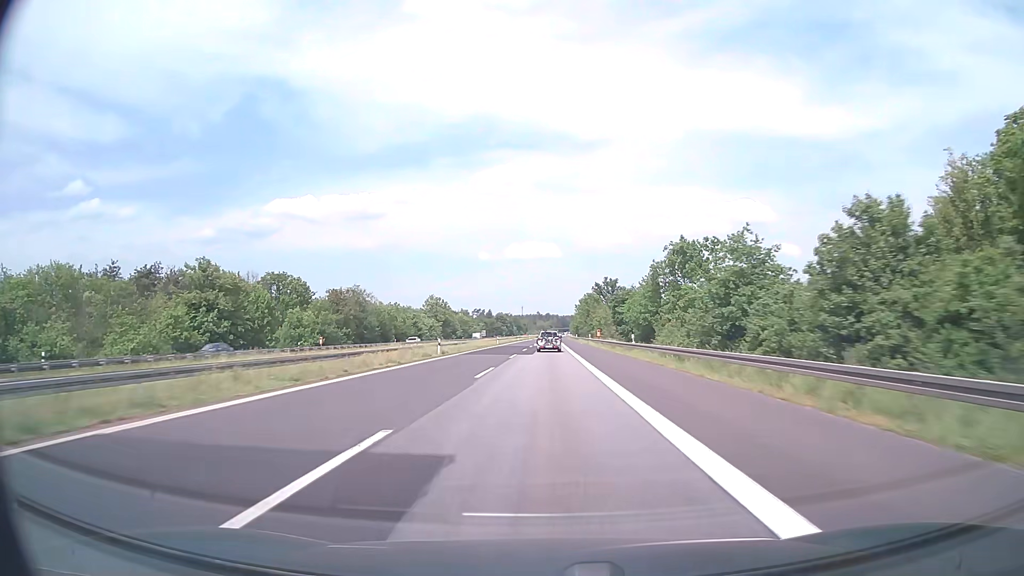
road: motorway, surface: asphalt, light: Day
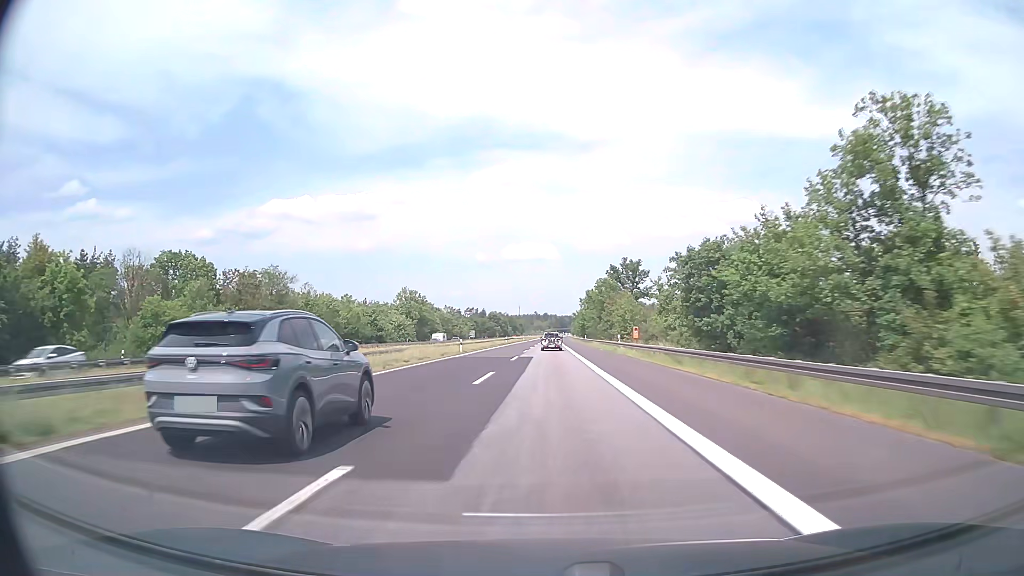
(+0.1, +38.1) m; 0°
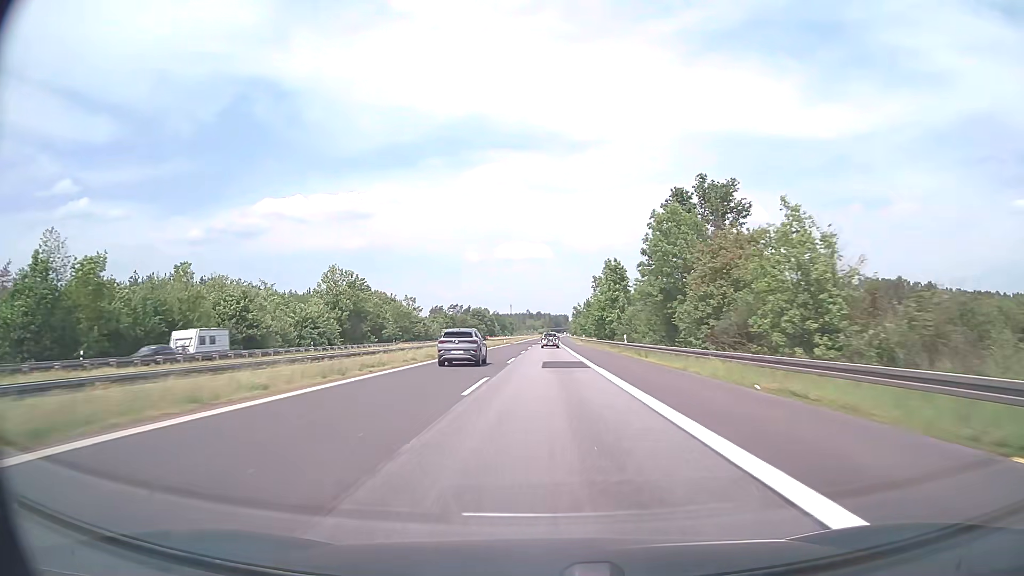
(+0.2, +57.1) m; +1°
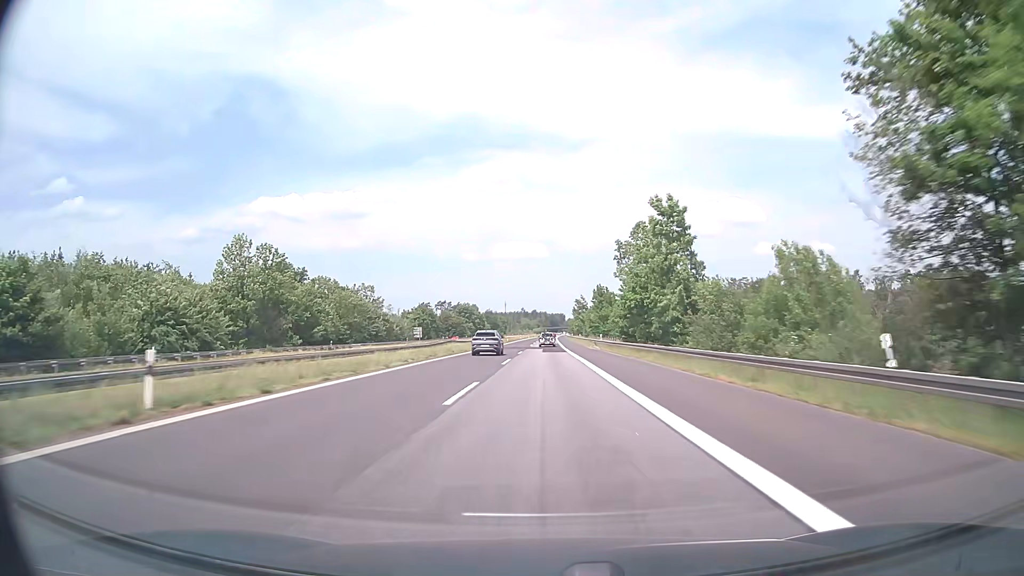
(+0.1, +38.1) m; 0°
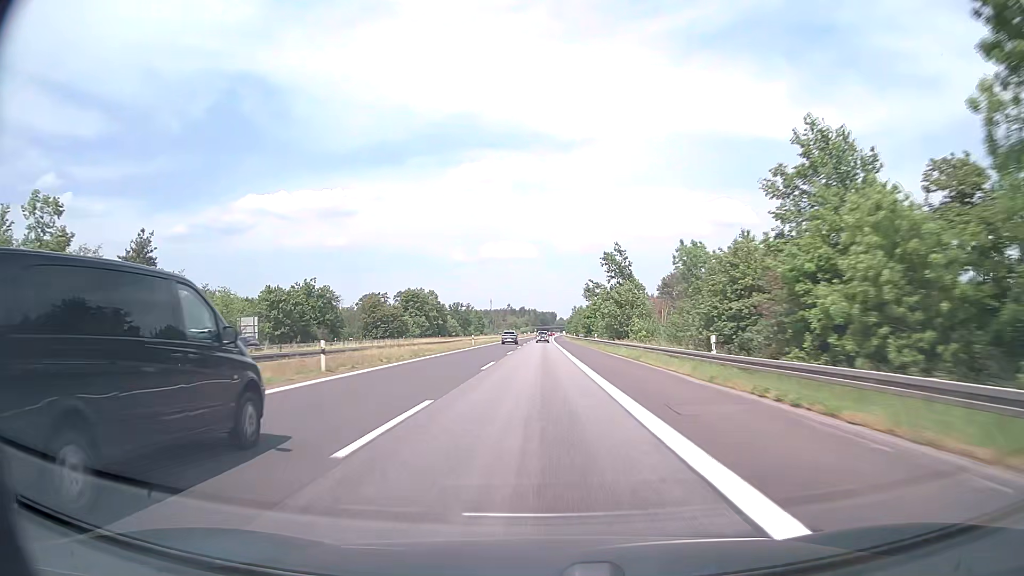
(+0.4, +95.1) m; +1°
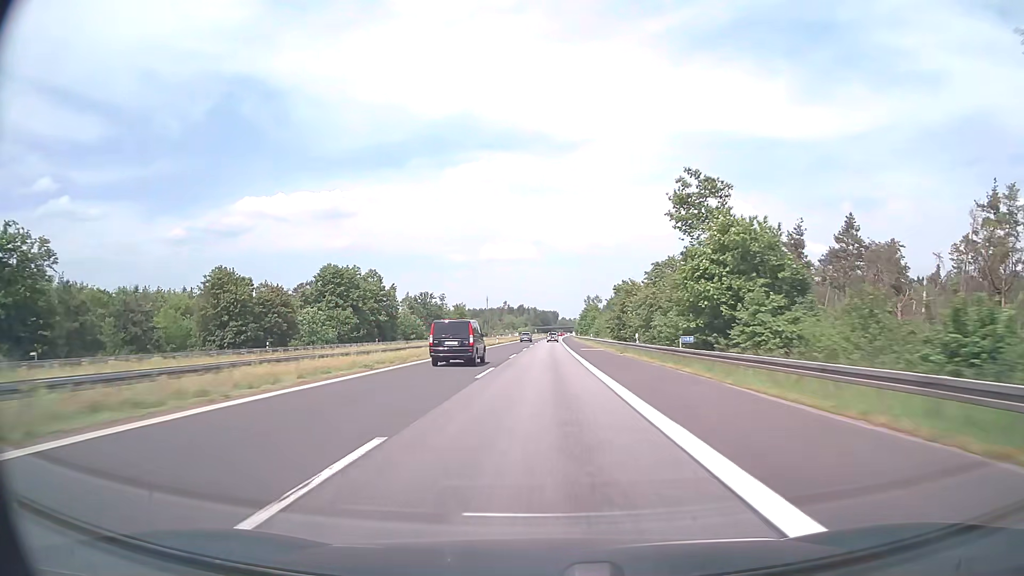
(-0.2, +76.0) m; 0°
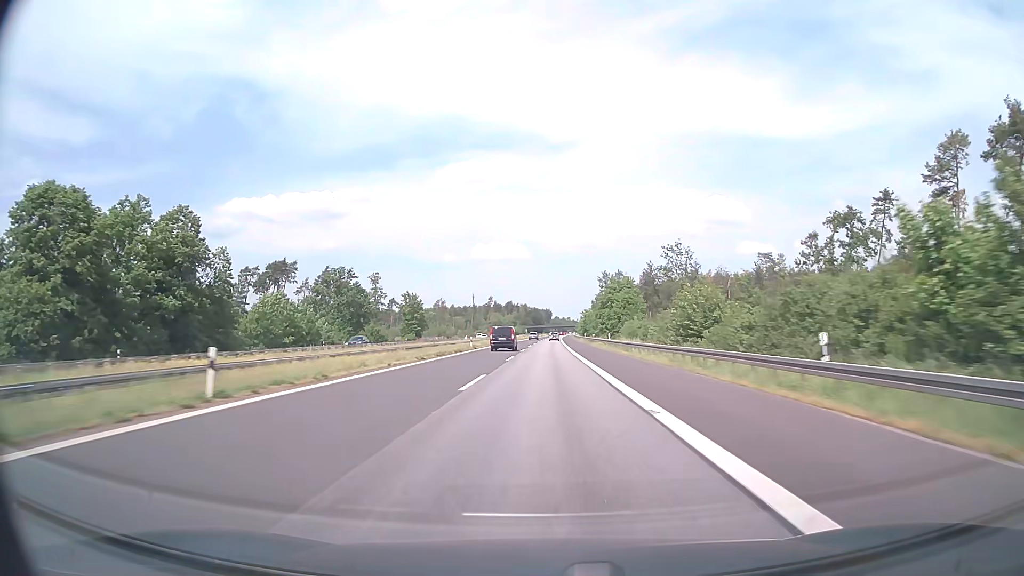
(+0.6, +76.0) m; +1°
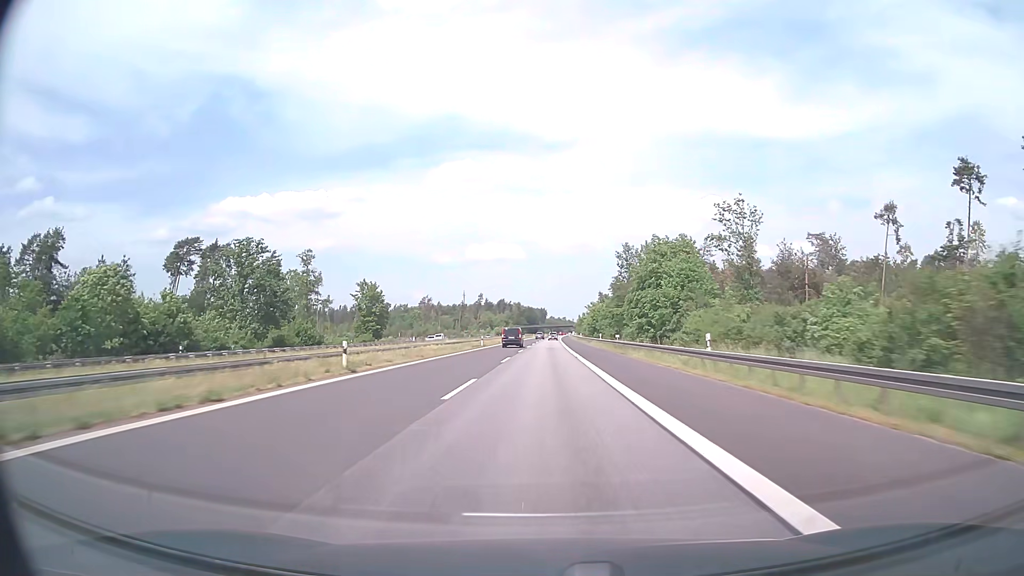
(+0.1, +38.0) m; 0°
(0, +10) (0, +20) (0, +30) (0, +40) (0, +50) (0, +60) (0, +70) (+1, +80) (+1, +90) (+1, +100) m
